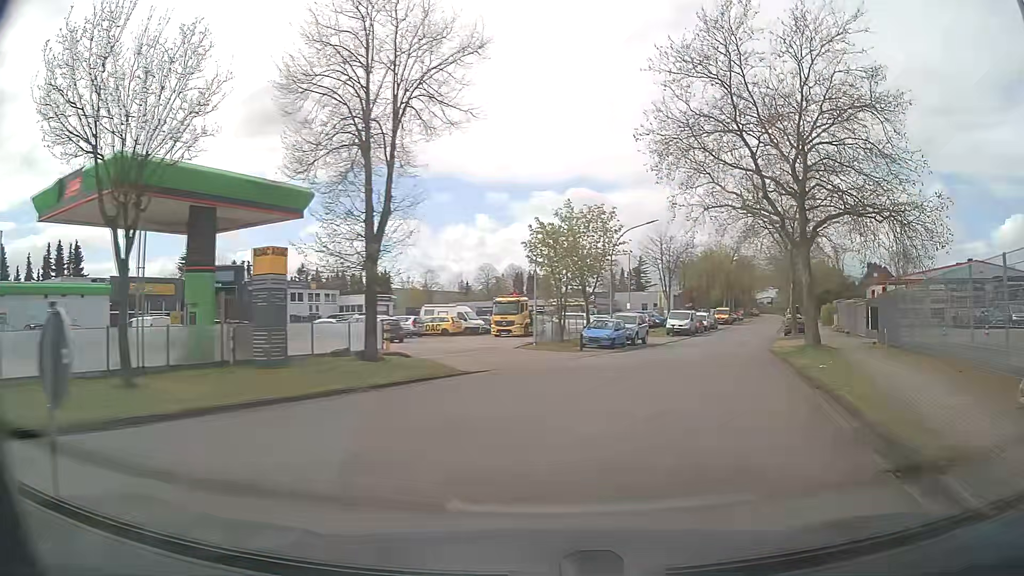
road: residential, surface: asphalt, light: Day
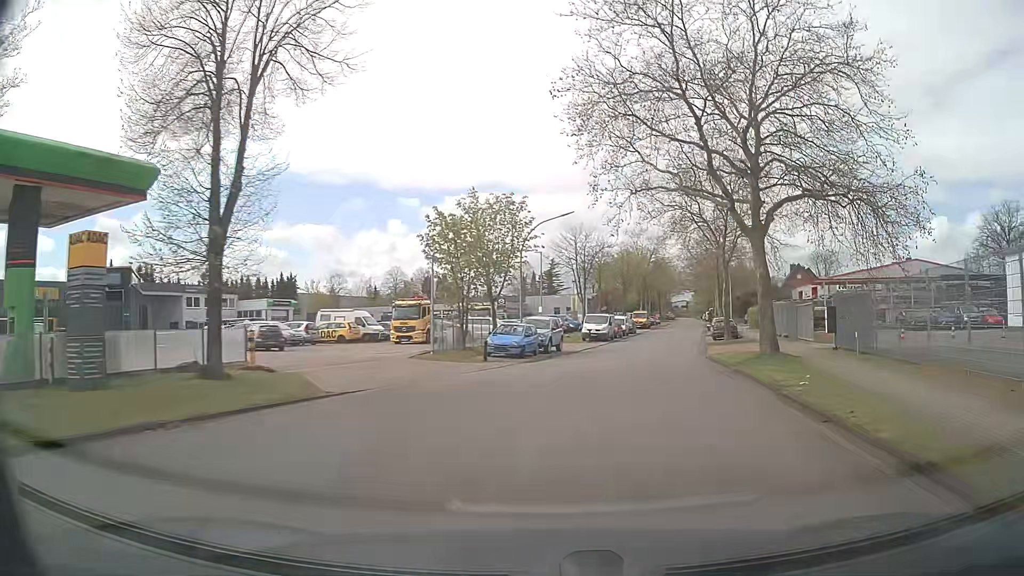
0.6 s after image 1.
(+0.3, +4.7) m; +6°
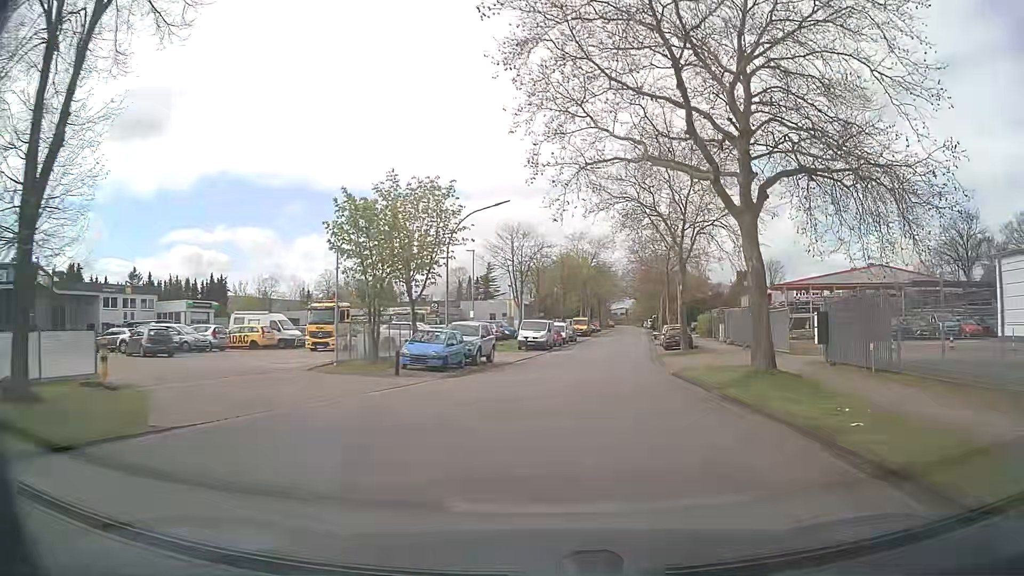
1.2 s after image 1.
(+0.3, +5.0) m; +6°
(+1, +10) (+1, +20) (+3, +30) (+4, +40) (+5, +50) (+7, +60) (+9, +69) (+10, +79) (+12, +89) (+13, +99) m
